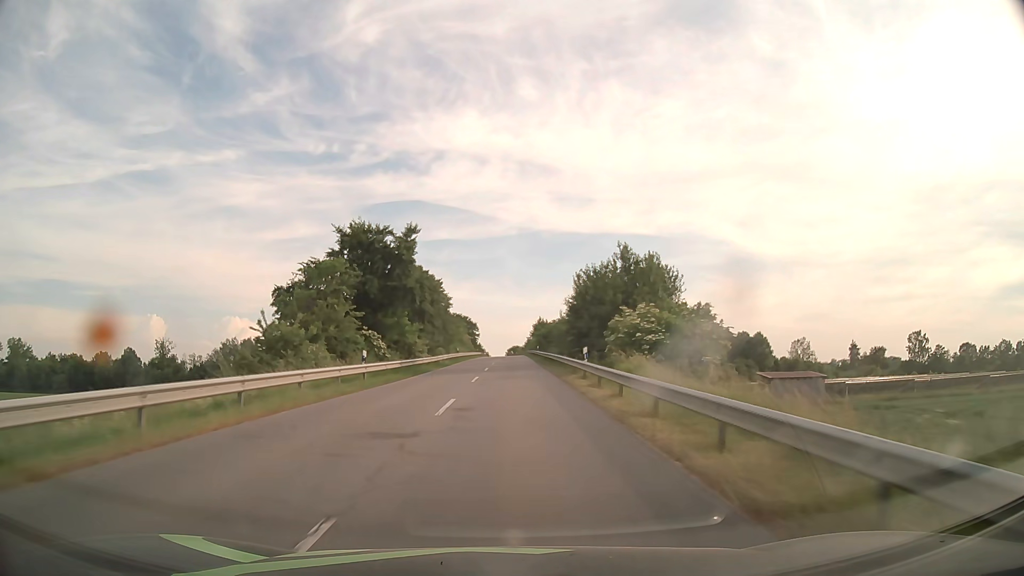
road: secondary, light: Day
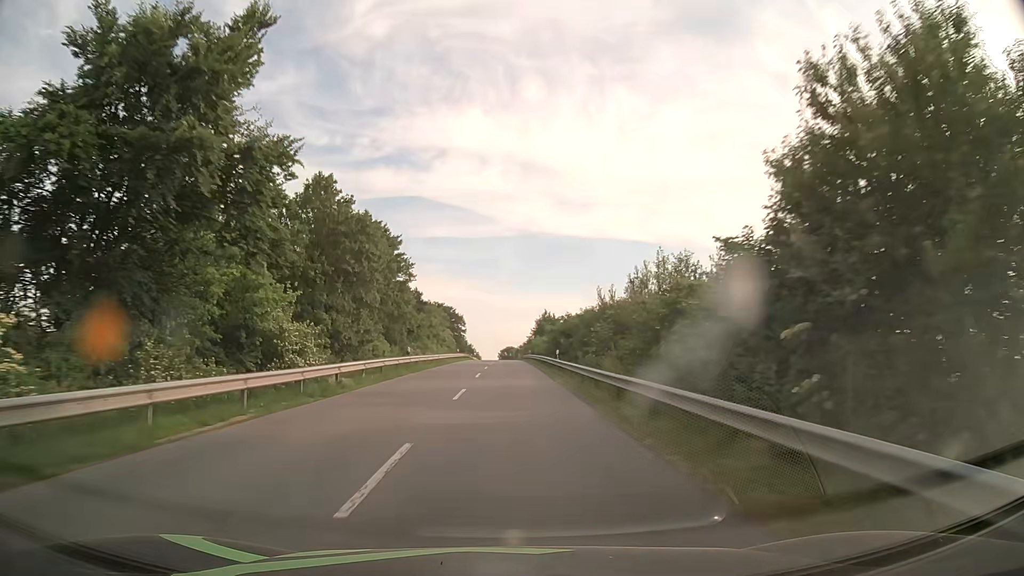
(+0.1, +31.8) m; 0°
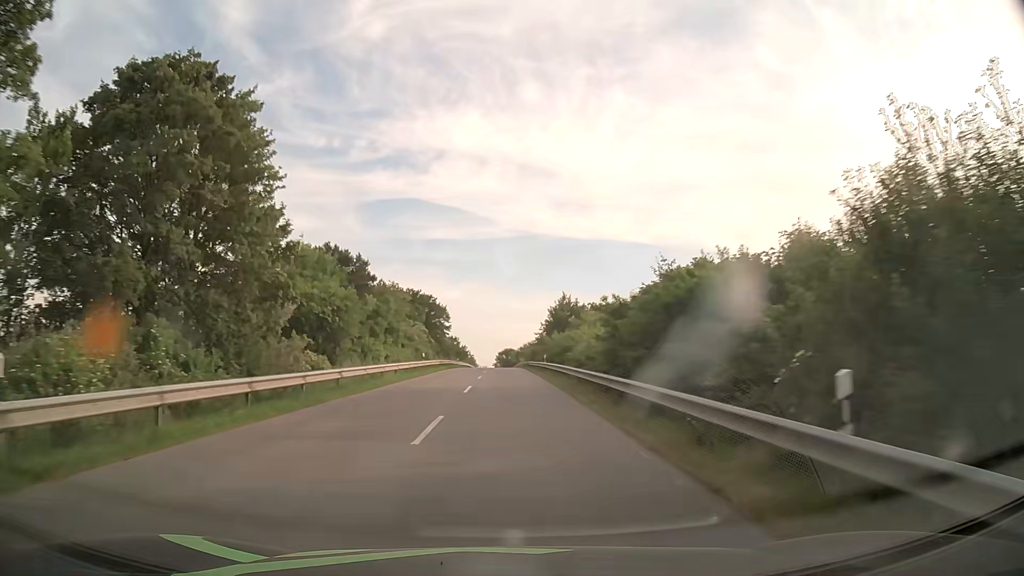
(+0.1, +31.7) m; +1°
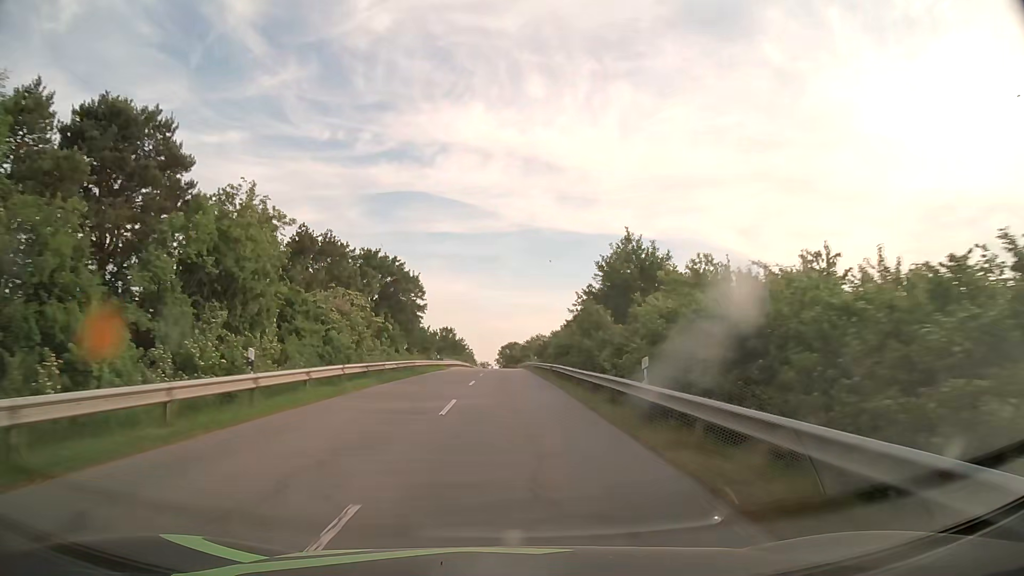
(-0.2, +31.9) m; -1°
